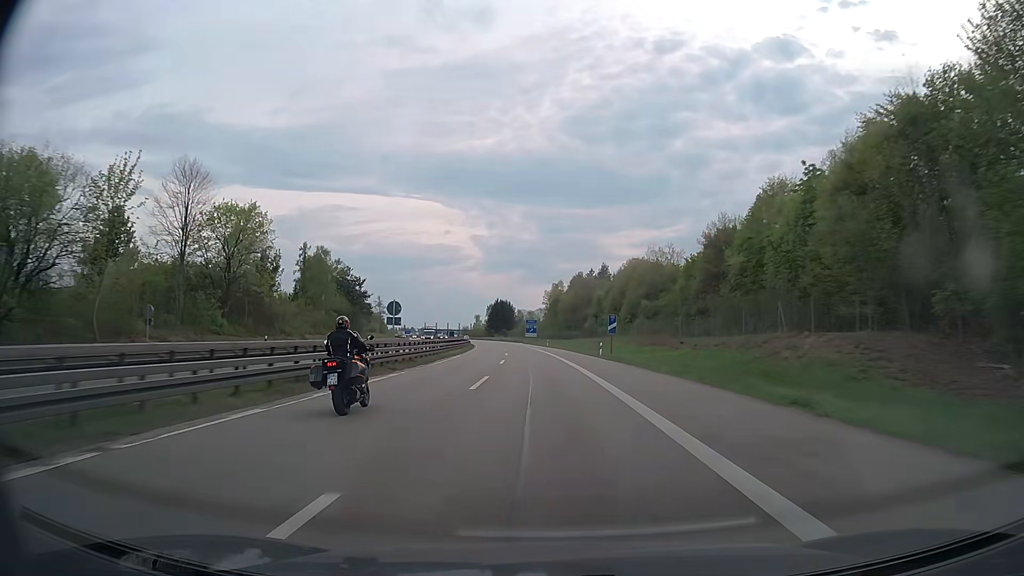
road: motorway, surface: asphalt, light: Day
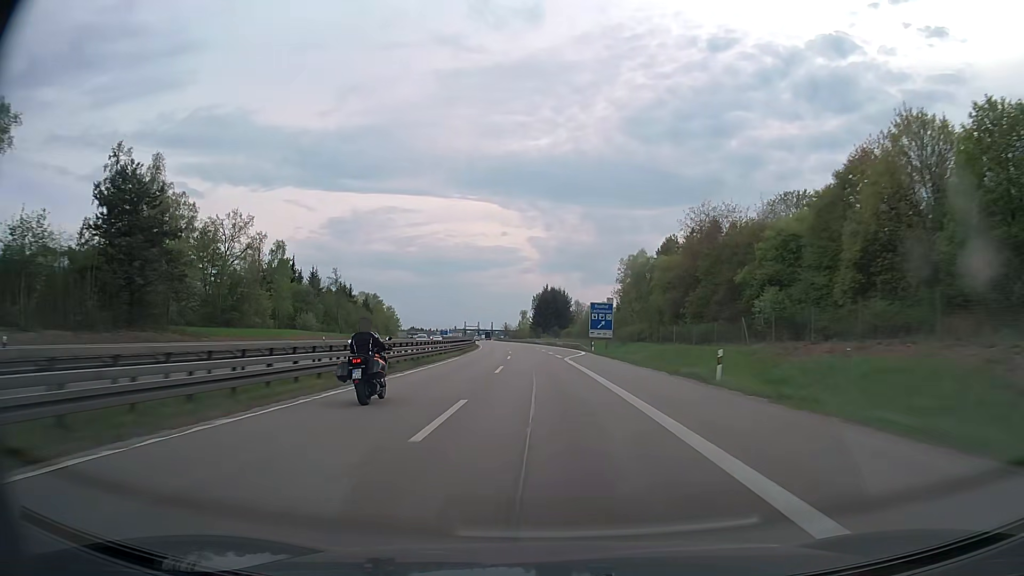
(-3.0, +81.0) m; -5°
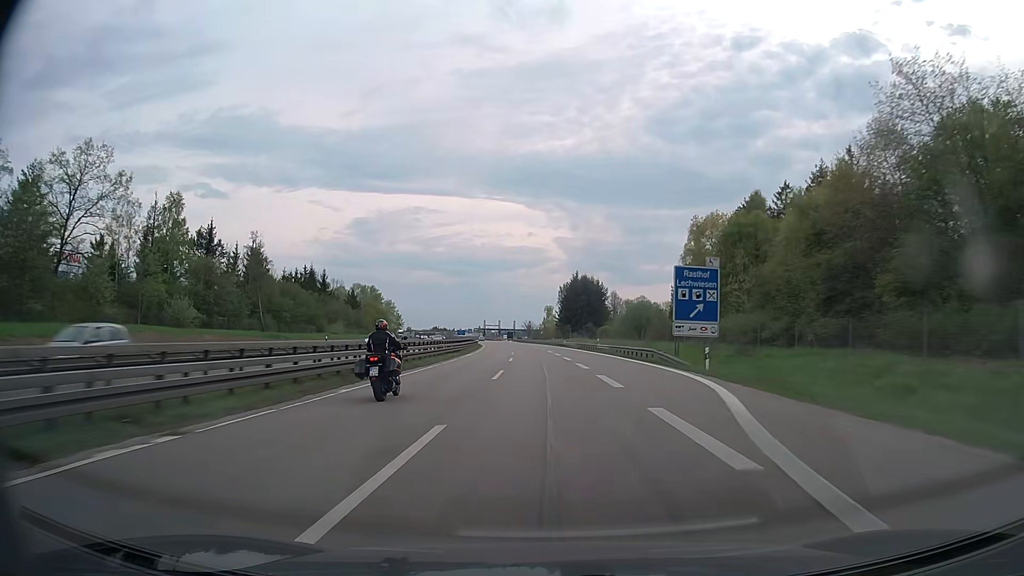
(-0.8, +40.7) m; -2°
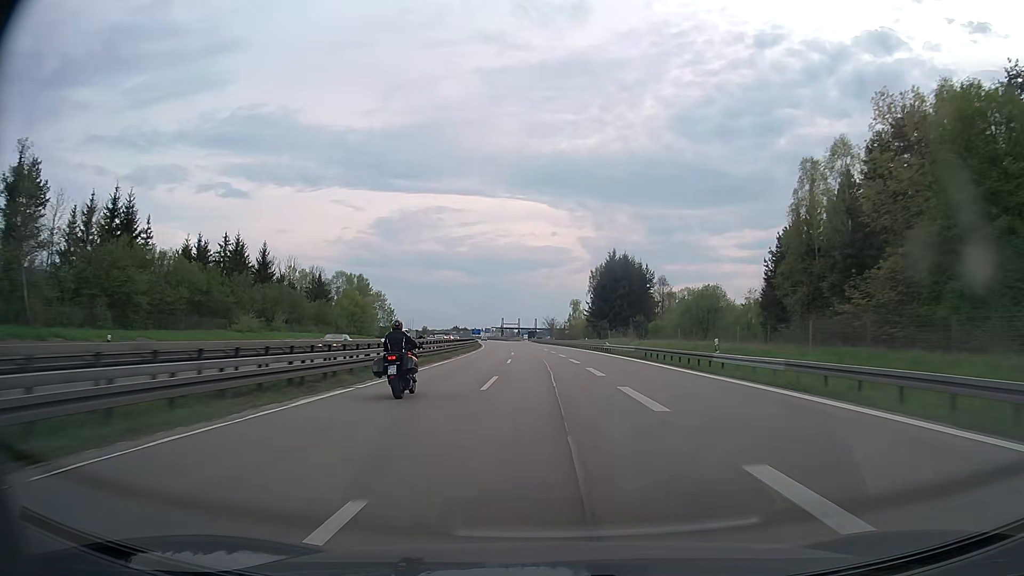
(-0.7, +40.8) m; -2°
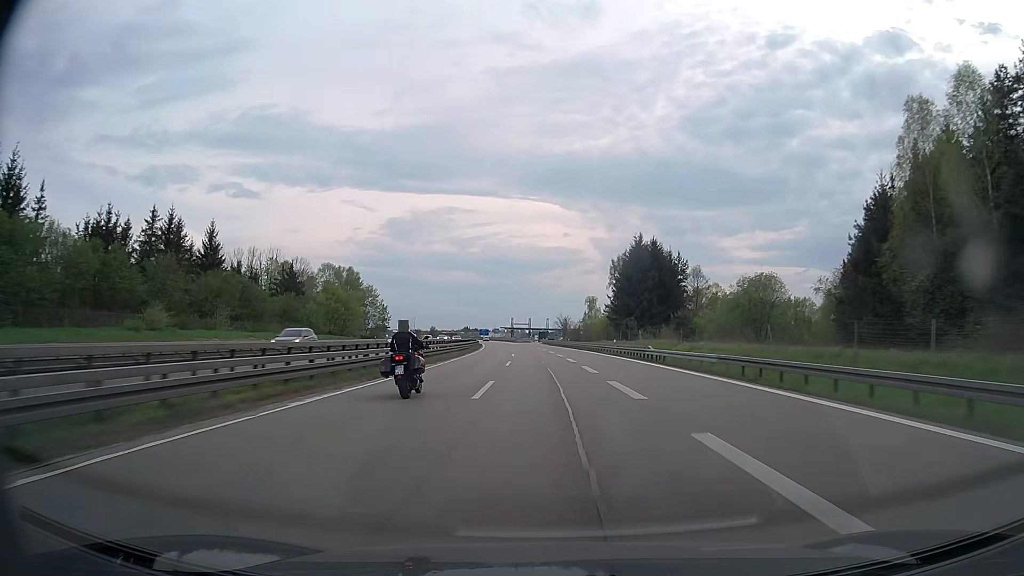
(-0.2, +20.5) m; -1°
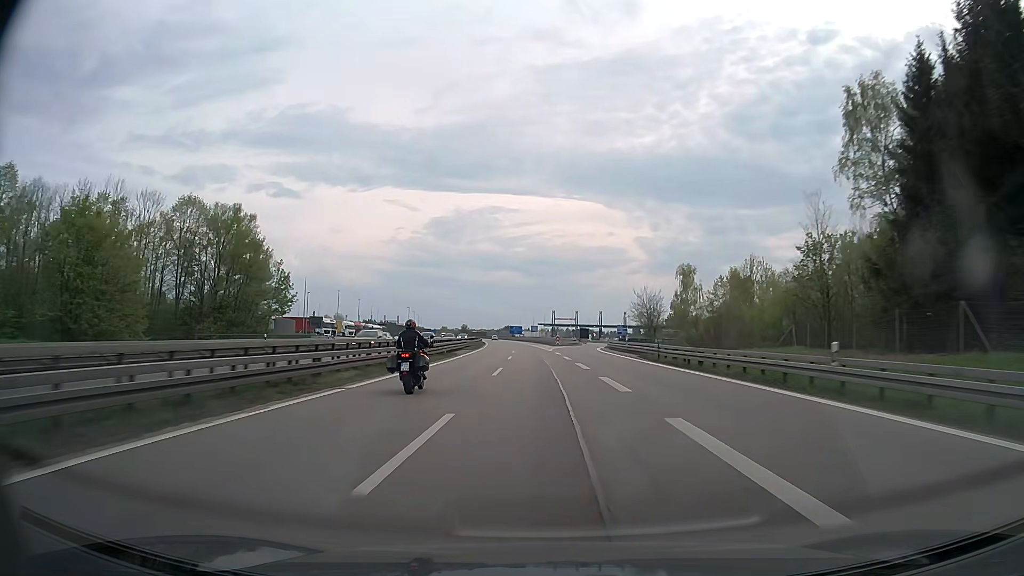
(-2.6, +81.3) m; -4°
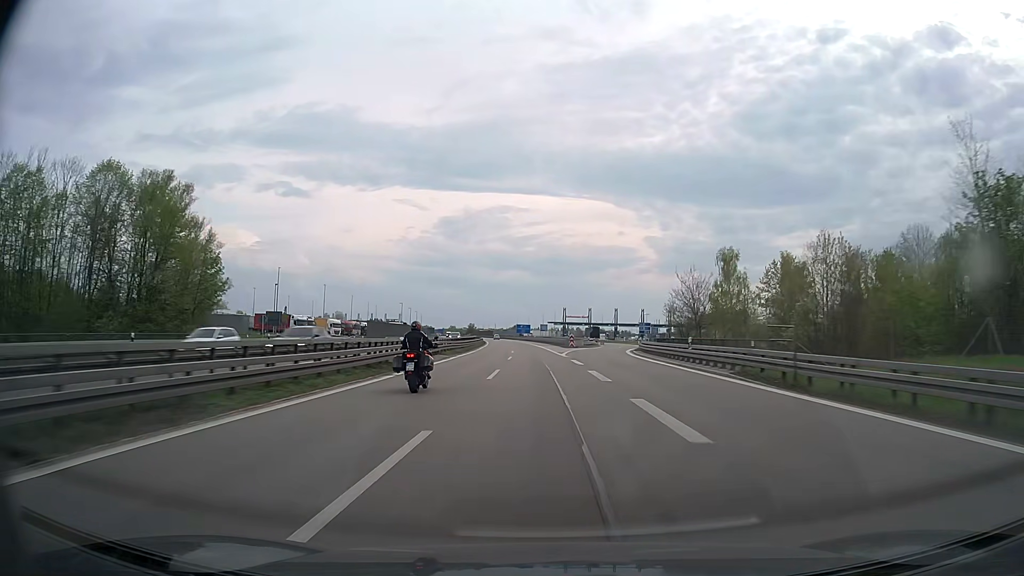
(-0.1, +19.9) m; -1°
(0, +10) (0, +20) (0, +30) (-1, +40) (-1, +50) (-1, +60) (-2, +70) (-3, +80) (-3, +90) (-4, +100) m
